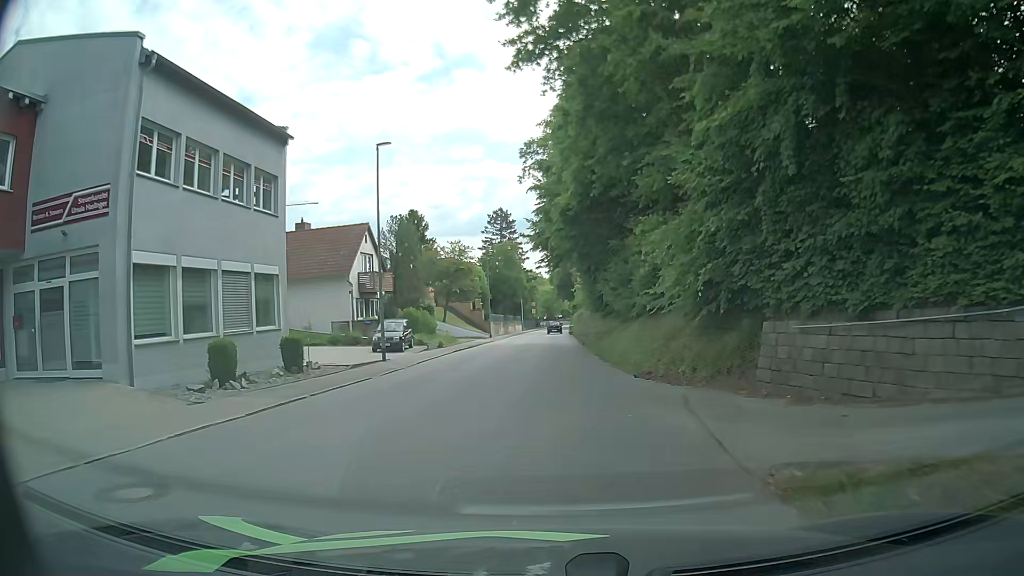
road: tertiary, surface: asphalt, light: Day
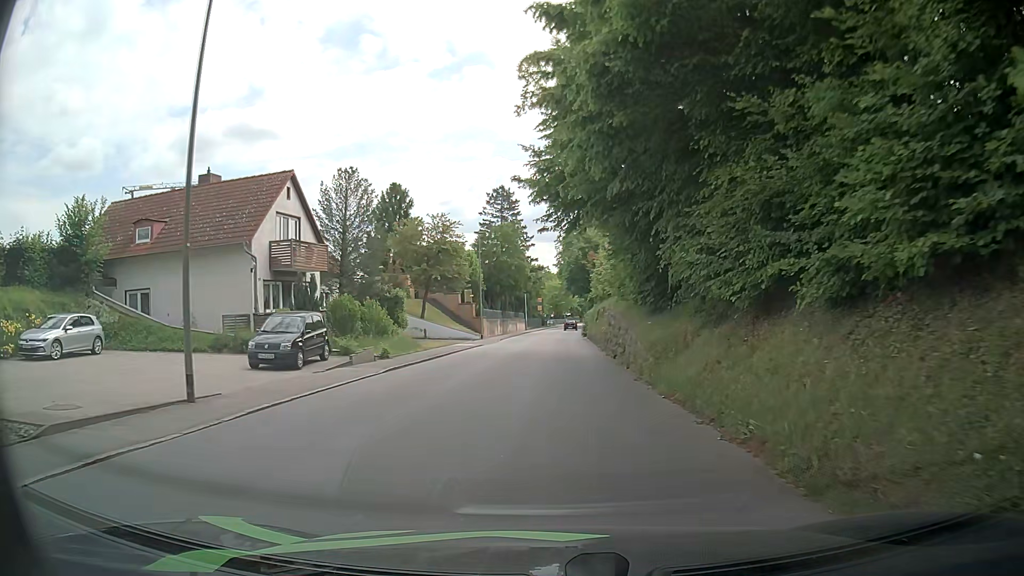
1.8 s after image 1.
(-0.1, +14.8) m; 0°
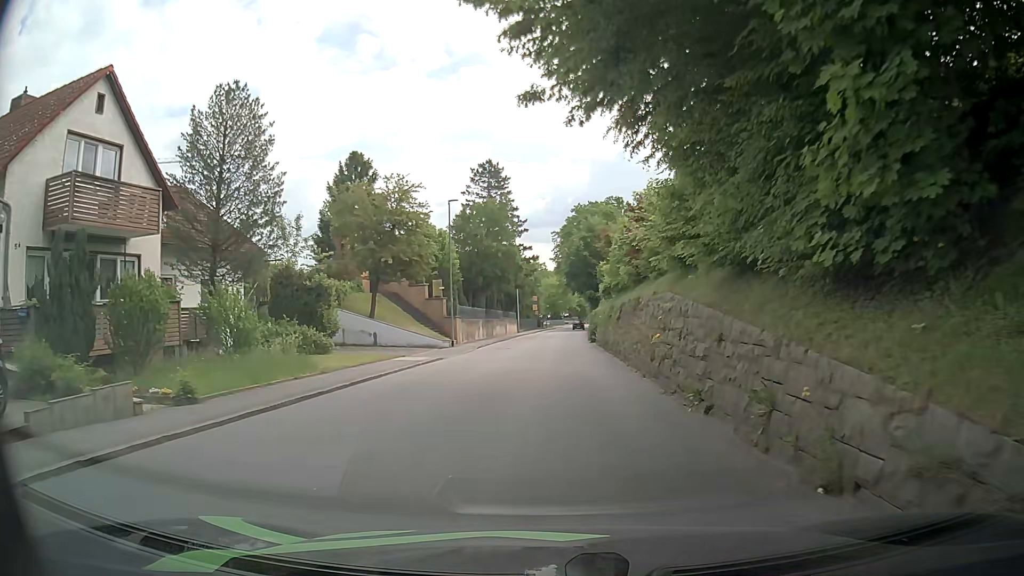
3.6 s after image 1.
(0.0, +14.1) m; 0°
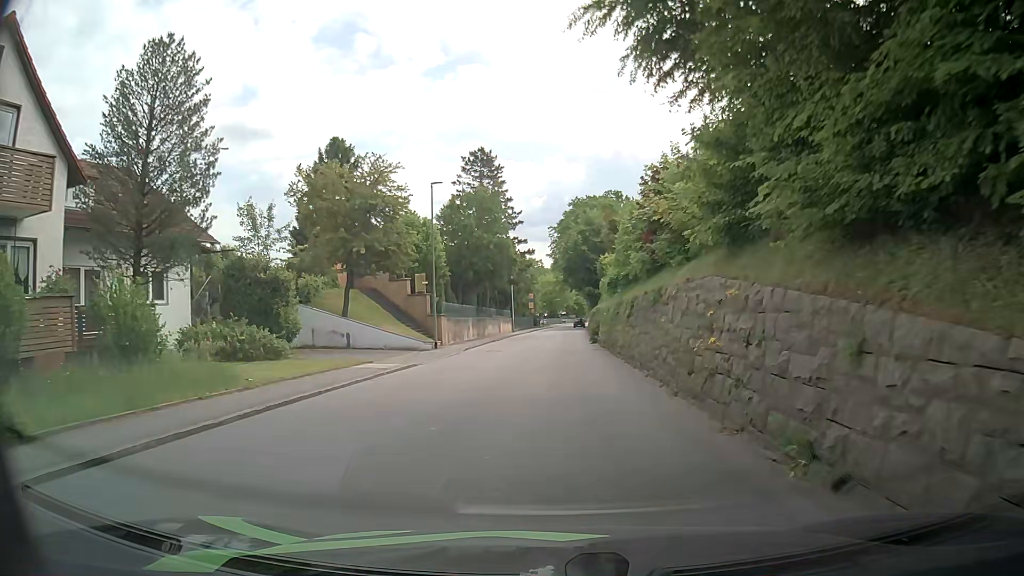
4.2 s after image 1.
(0.0, +4.6) m; -1°
(0, +10) (+1, +20) (+1, +30) (+2, +40) (+3, +50) (+3, +60) (+4, +70) (+5, +80) (+6, +90) (+7, +100) m
